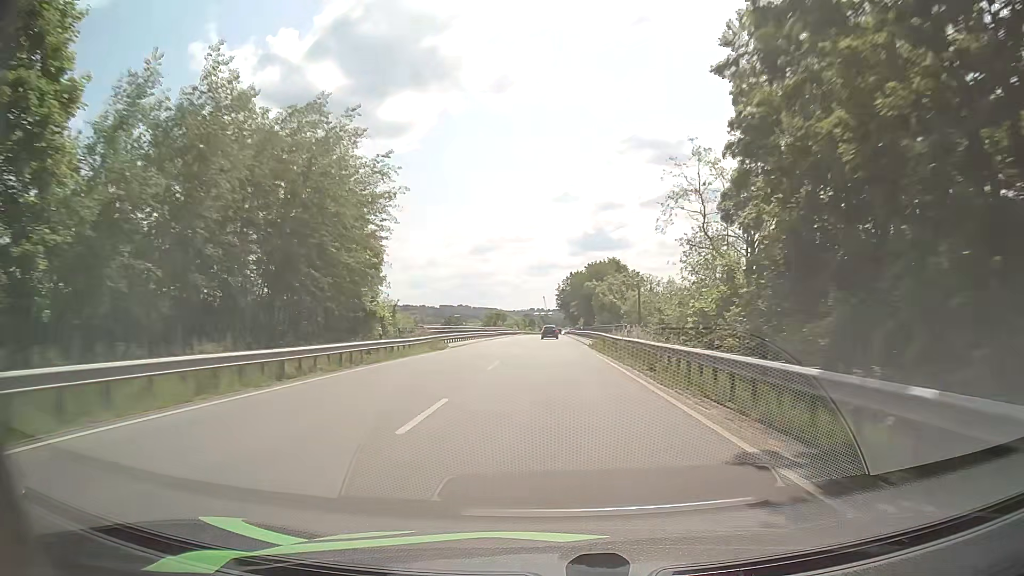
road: primary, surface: asphalt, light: Day
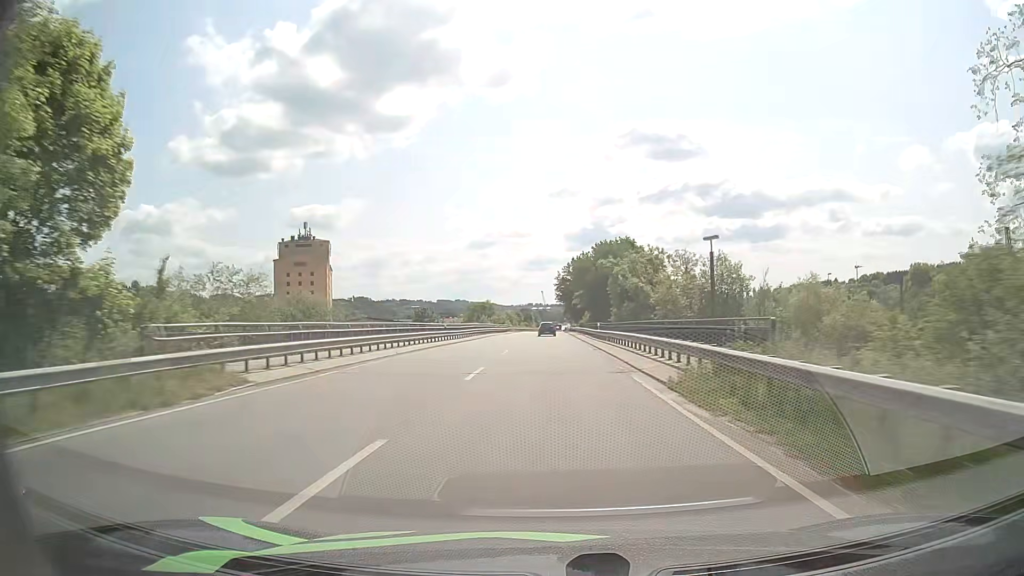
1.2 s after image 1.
(+0.1, +28.5) m; 0°
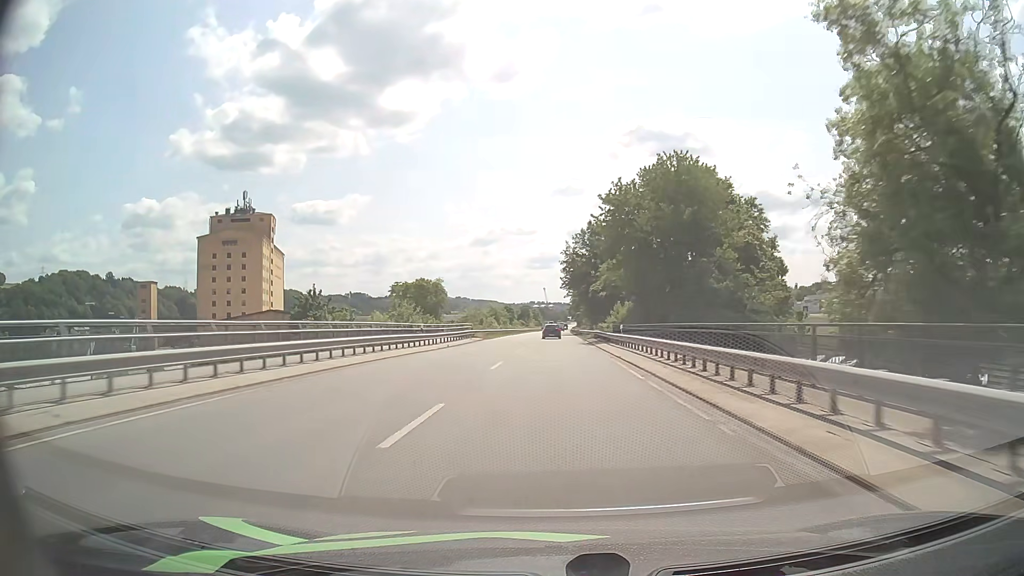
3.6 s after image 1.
(-0.2, +57.0) m; 0°
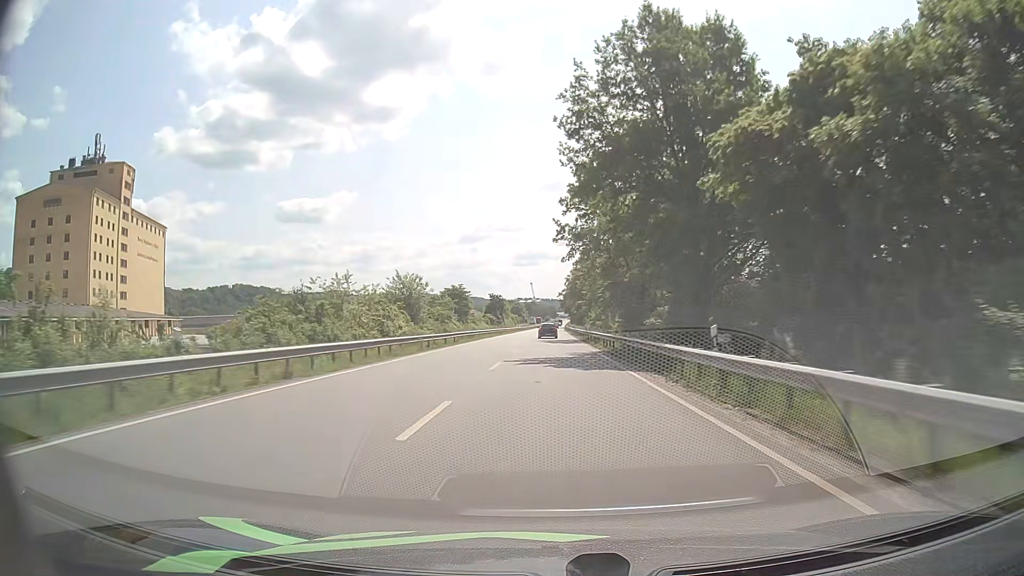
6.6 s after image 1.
(+0.5, +71.8) m; +1°
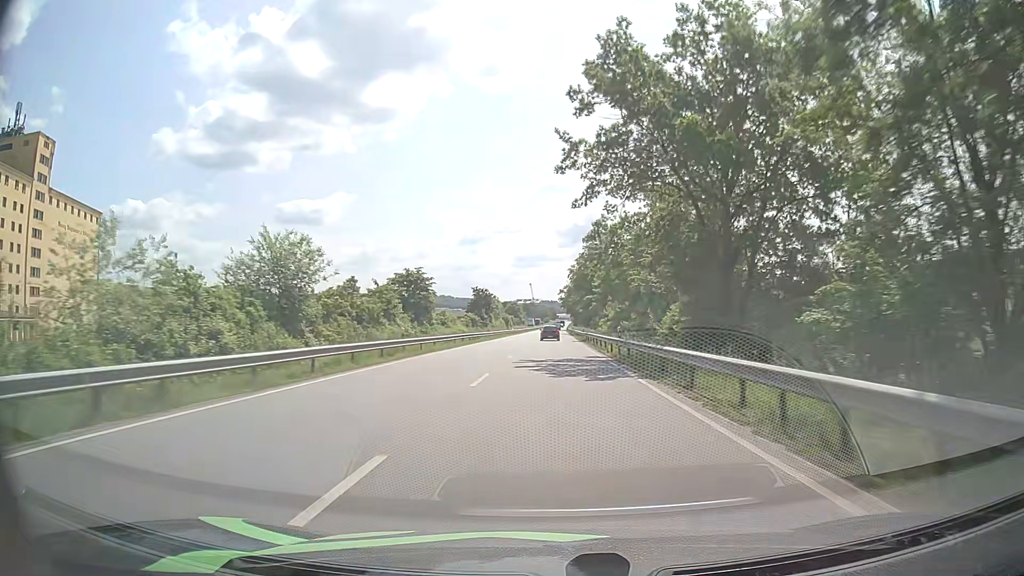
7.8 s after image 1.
(-0.1, +28.8) m; 0°
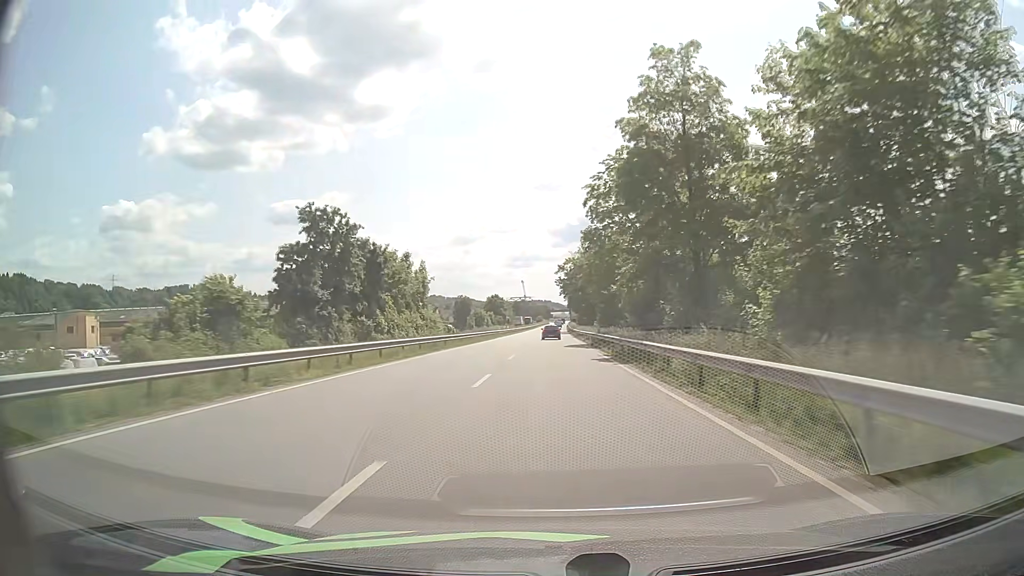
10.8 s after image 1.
(+0.4, +72.8) m; +1°
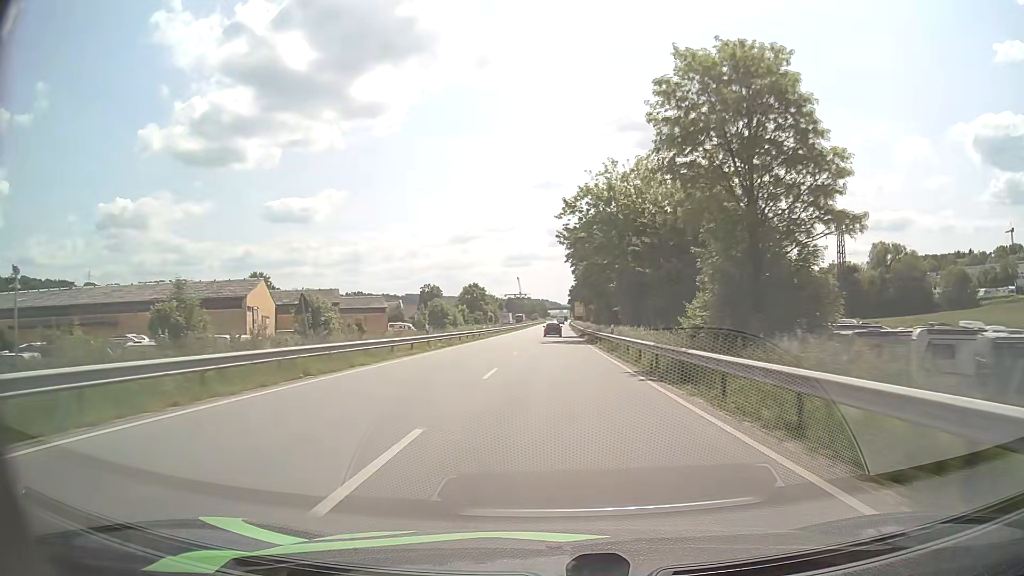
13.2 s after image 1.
(+0.2, +58.0) m; 0°
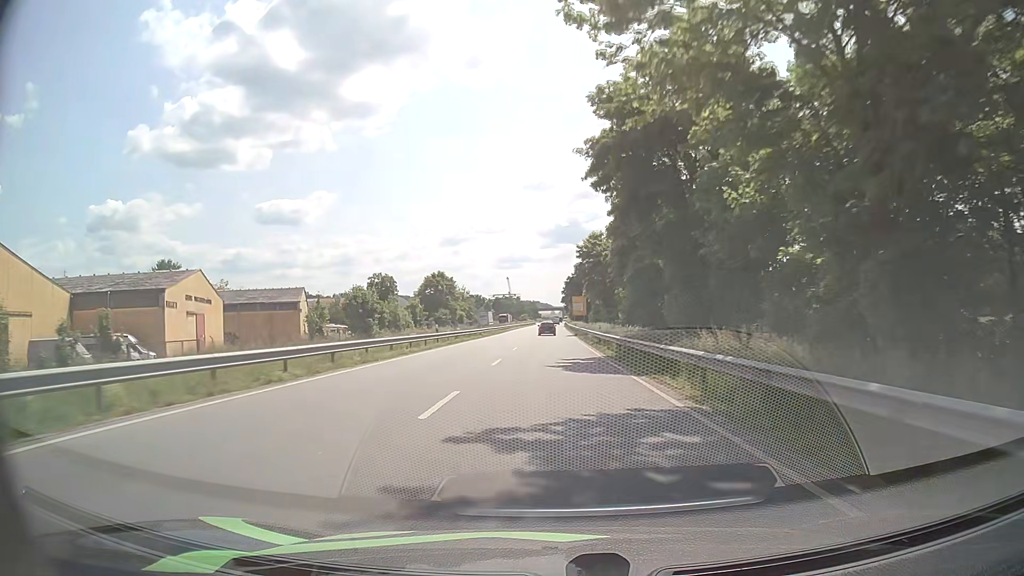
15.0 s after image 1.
(+0.2, +43.5) m; +1°
(0, +10) (0, +20) (0, +30) (0, +40) (0, +50) (0, +60) (0, +70) (0, +80) (0, +90) (+1, +100) m
